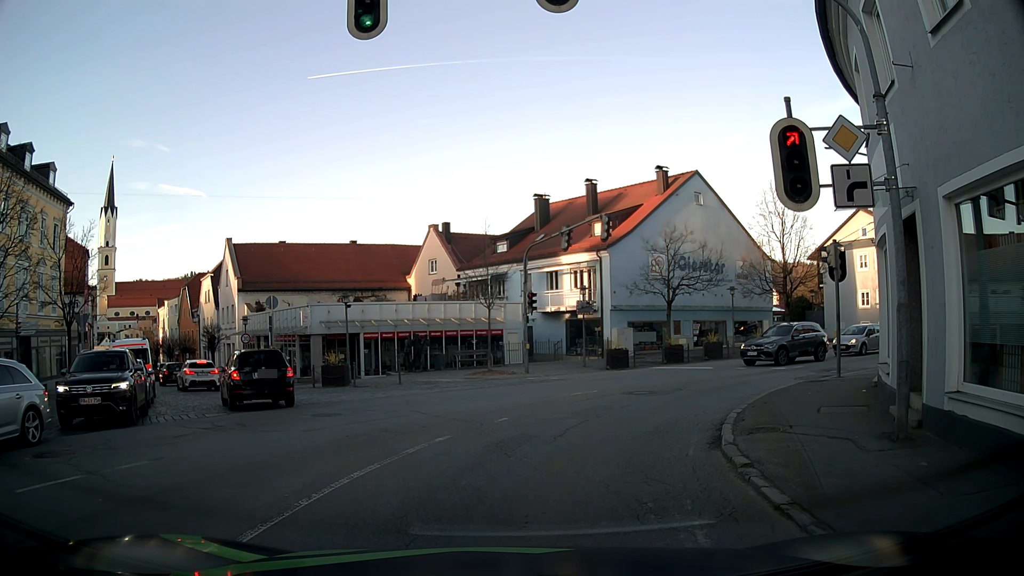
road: tertiary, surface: asphalt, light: Day
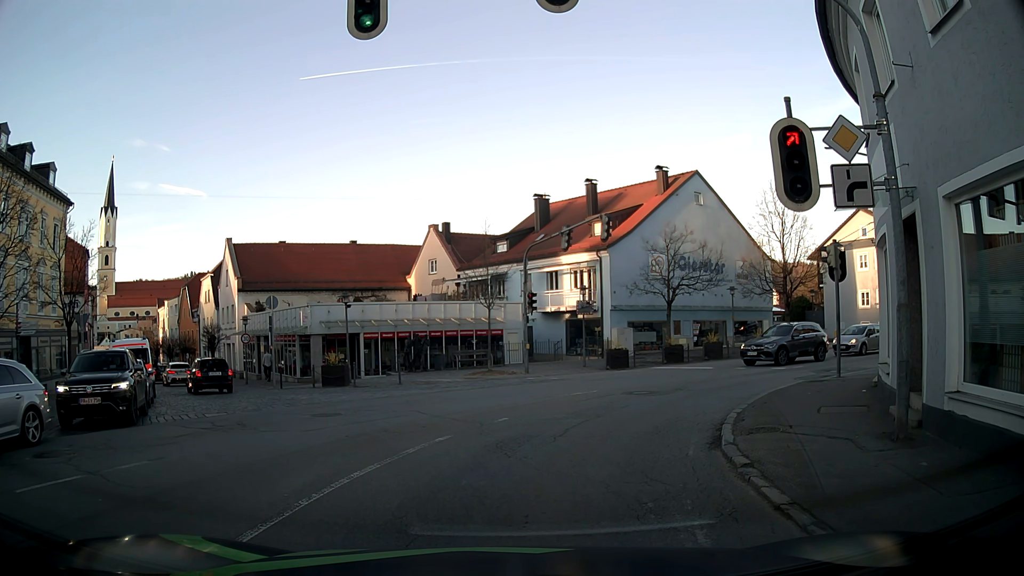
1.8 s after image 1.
(0.0, 0.0) m; 0°
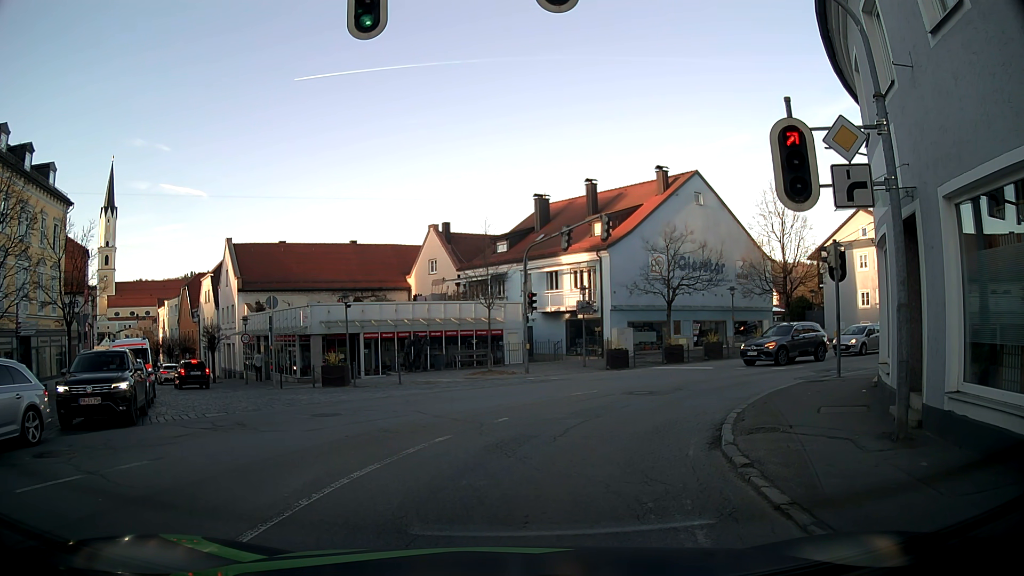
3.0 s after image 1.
(0.0, 0.0) m; 0°
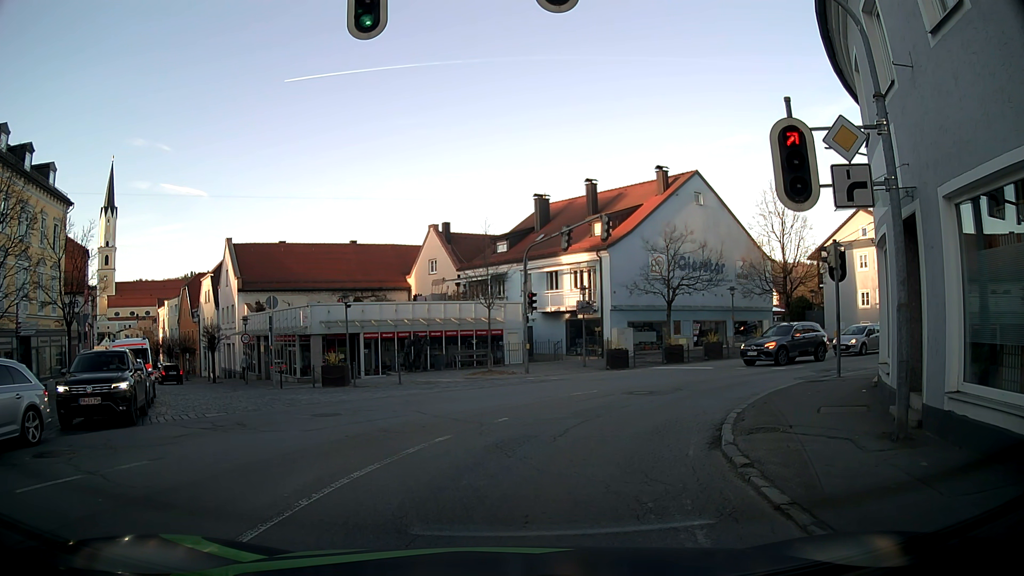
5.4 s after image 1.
(0.0, 0.0) m; 0°
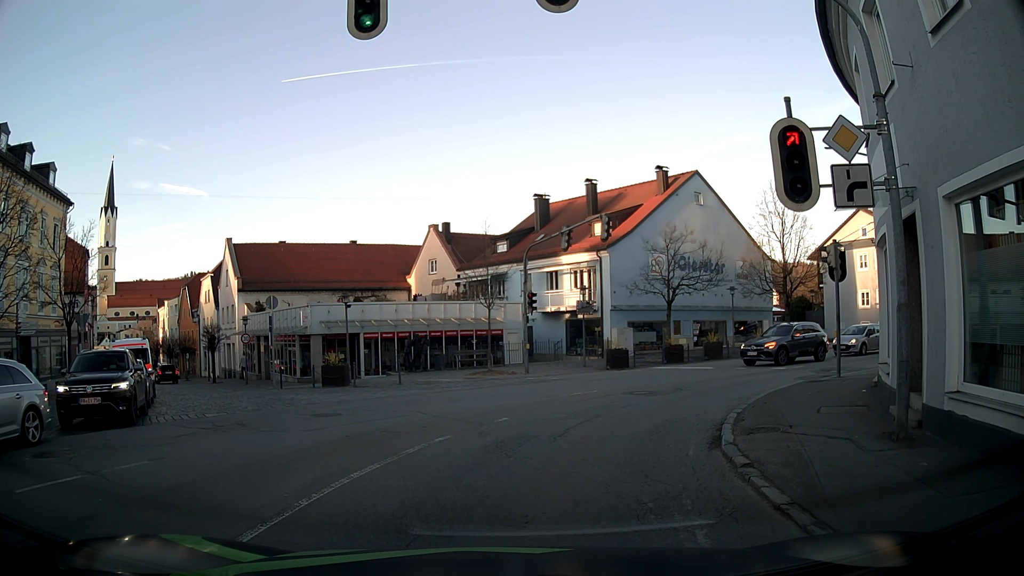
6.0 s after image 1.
(0.0, 0.0) m; 0°
